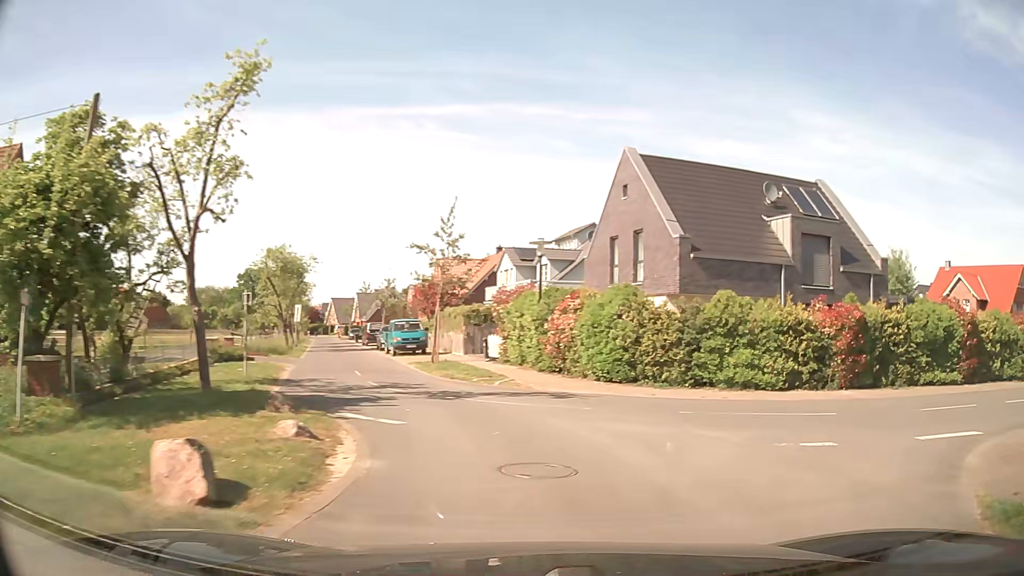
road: residential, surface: asphalt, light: Day
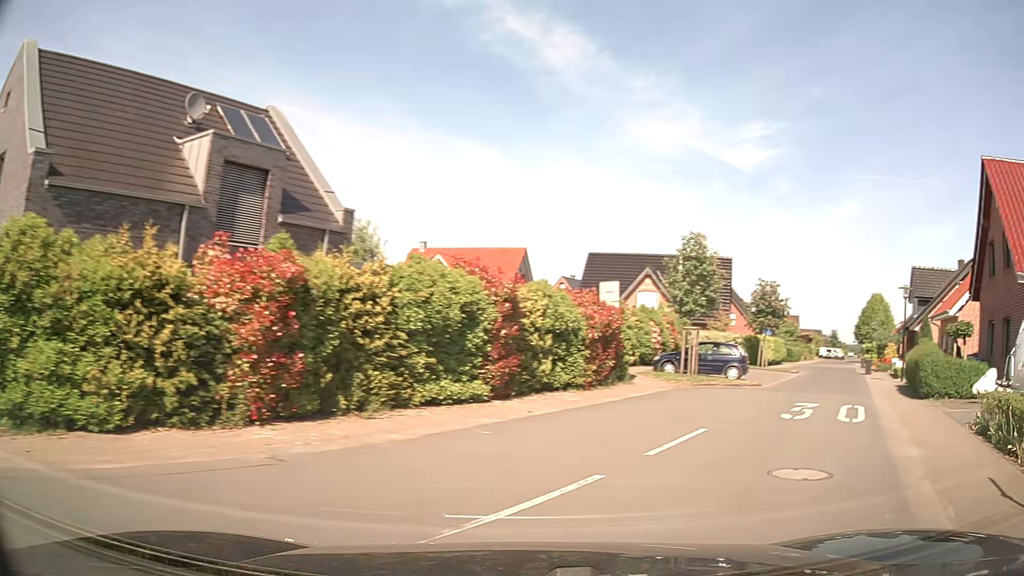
(+3.9, +9.4) m; +45°
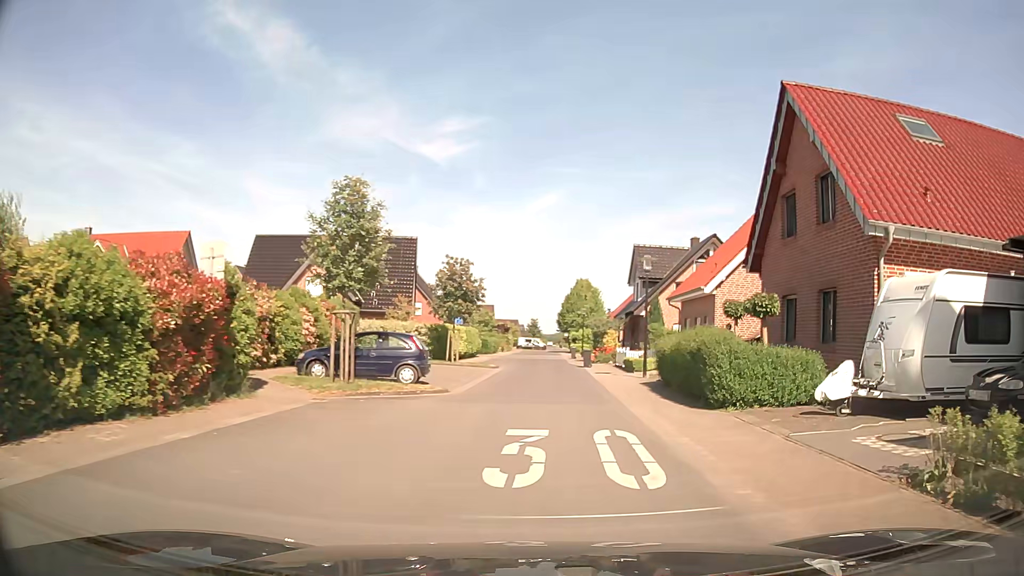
(+2.2, +7.2) m; +30°
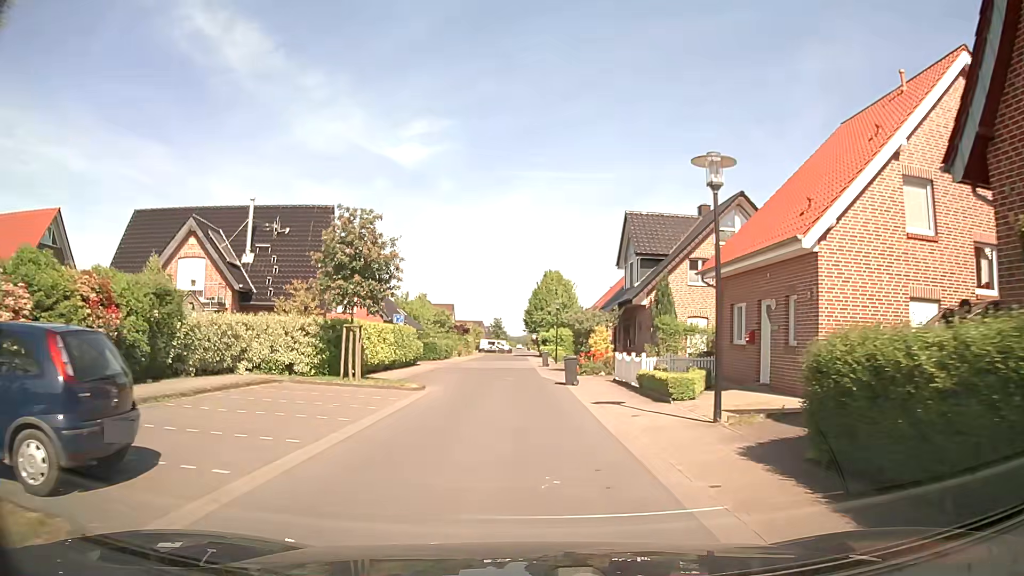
(+0.7, +13.7) m; +2°
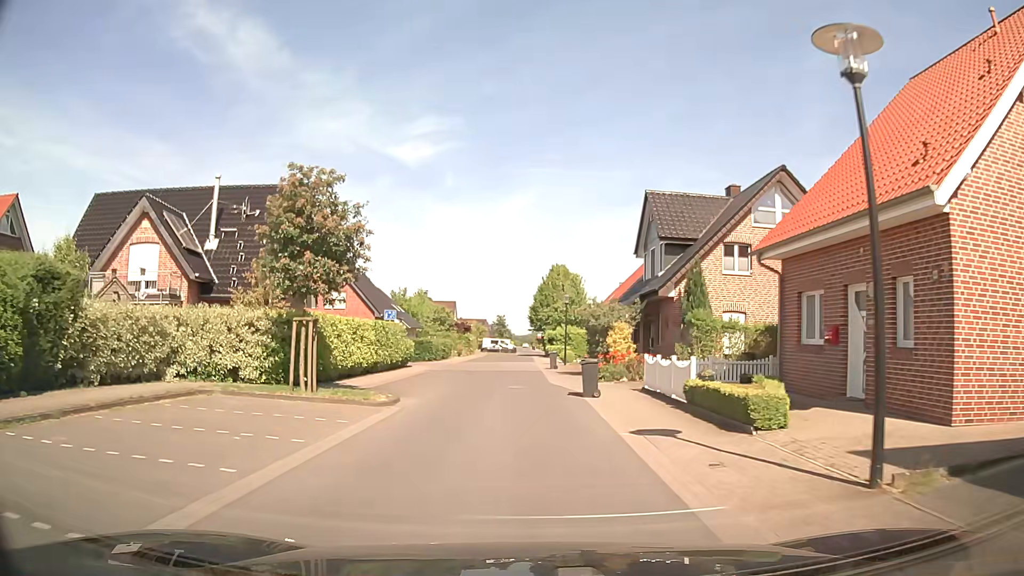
(0.0, +5.1) m; -1°
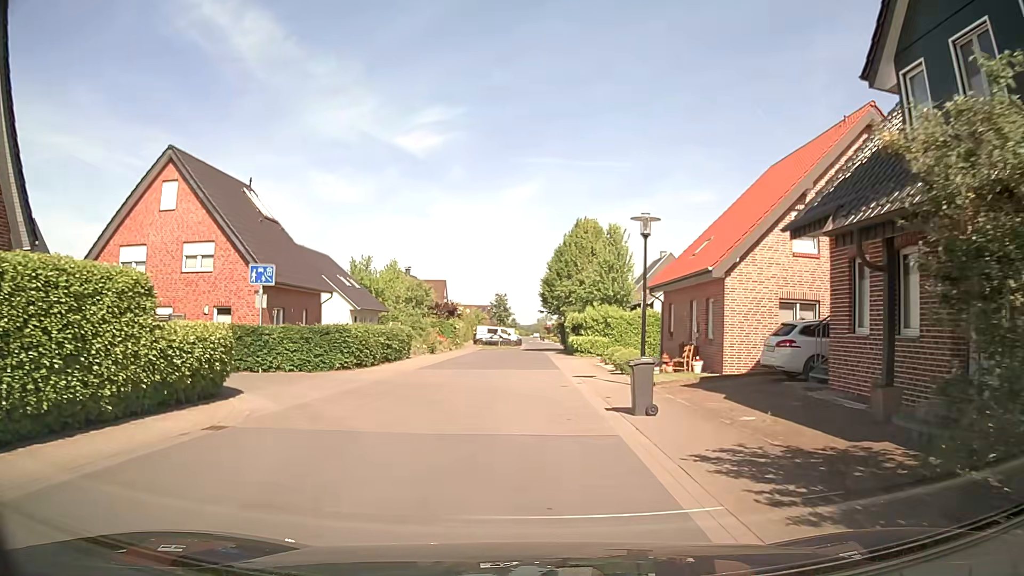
(+0.1, +24.4) m; 0°
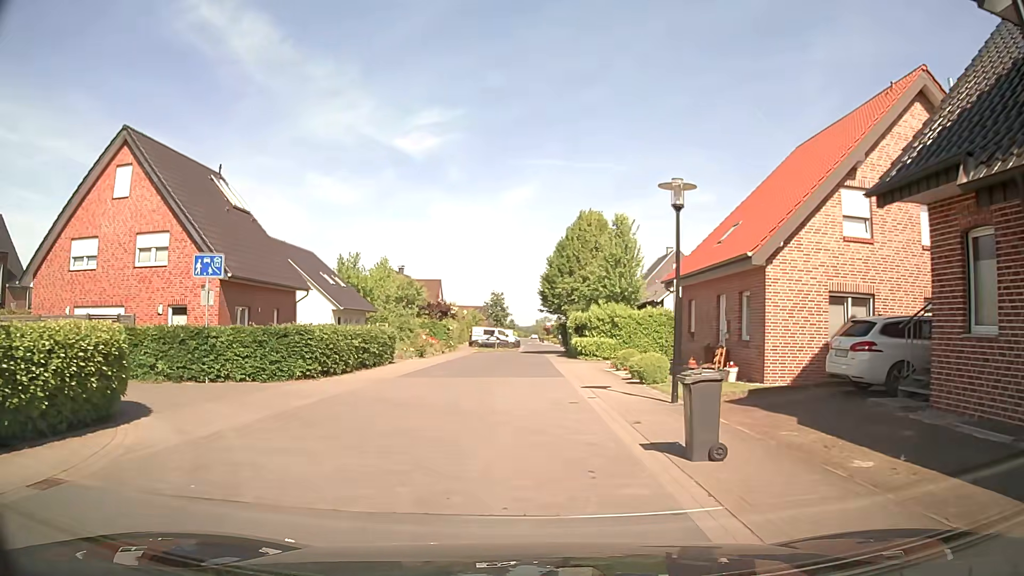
(0.0, +3.9) m; 0°
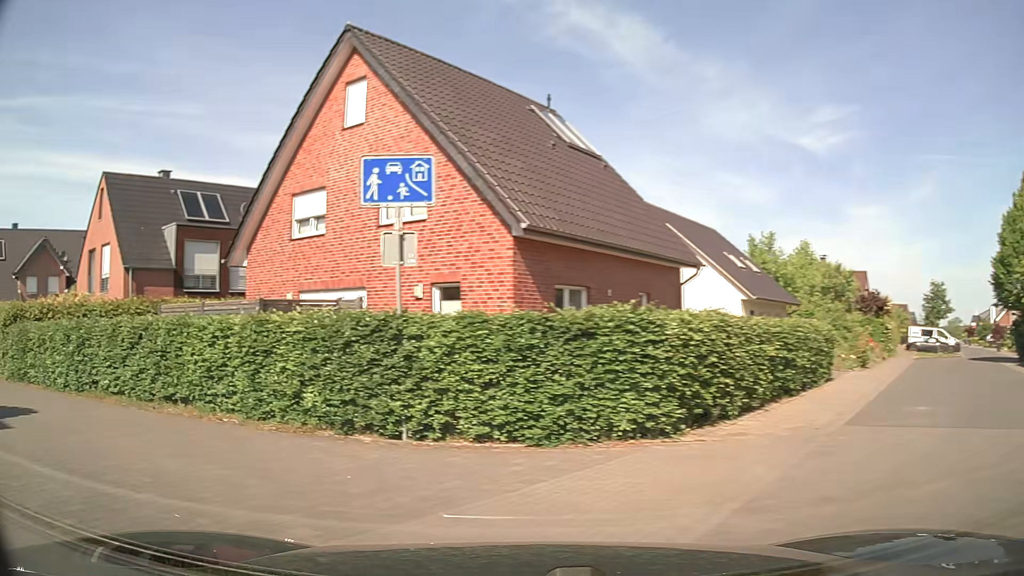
(-1.4, +11.4) m; -34°
(-5, +8) (-14, +13) (-23, +17) (-32, +21) (-41, +26) (-50, +30) (-59, +34) (-68, +38) (-77, +42) (-87, +46) m
